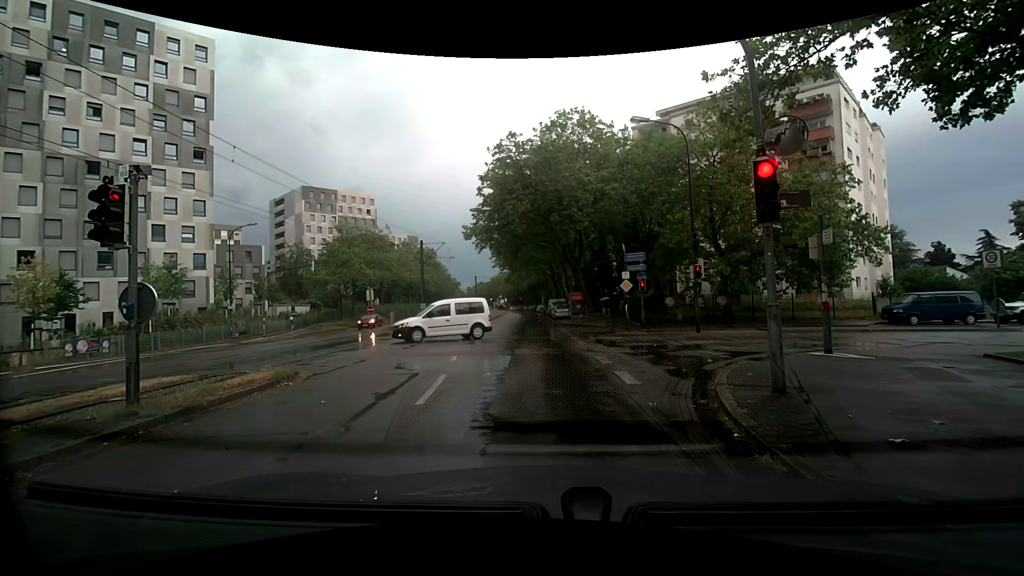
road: tertiary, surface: asphalt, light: Day
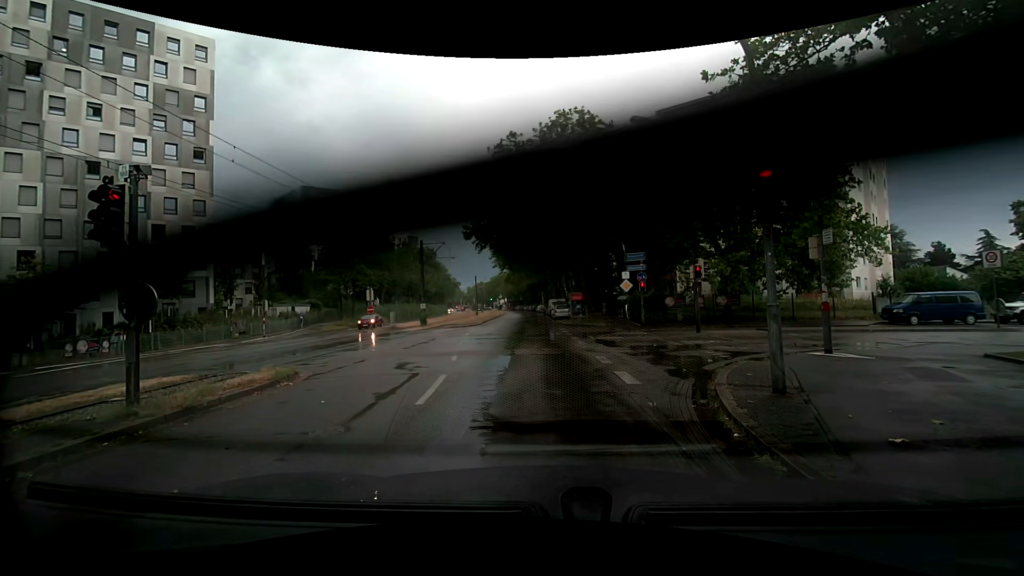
(0.0, 0.0) m; 0°
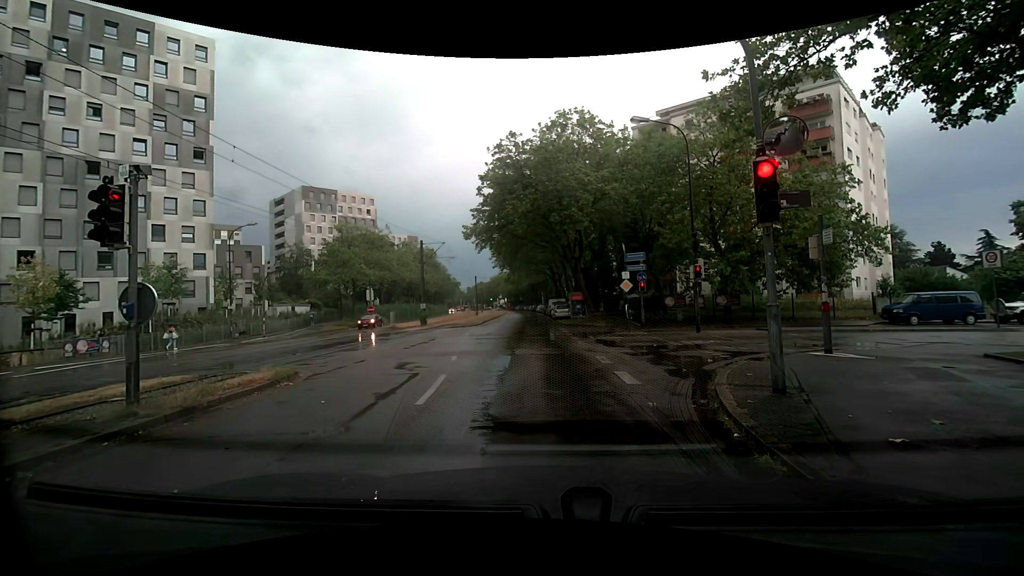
(0.0, 0.0) m; 0°
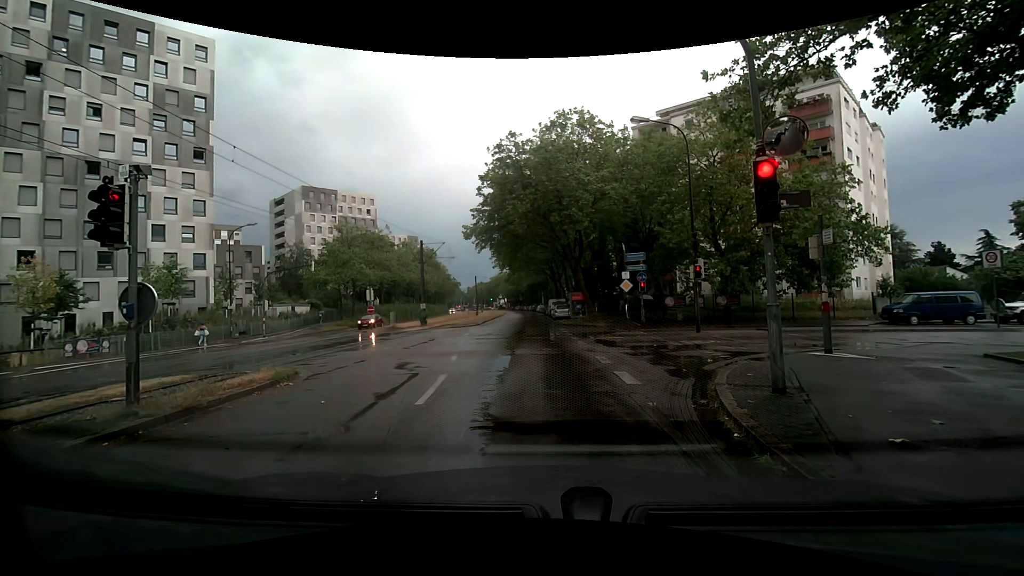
(0.0, 0.0) m; 0°
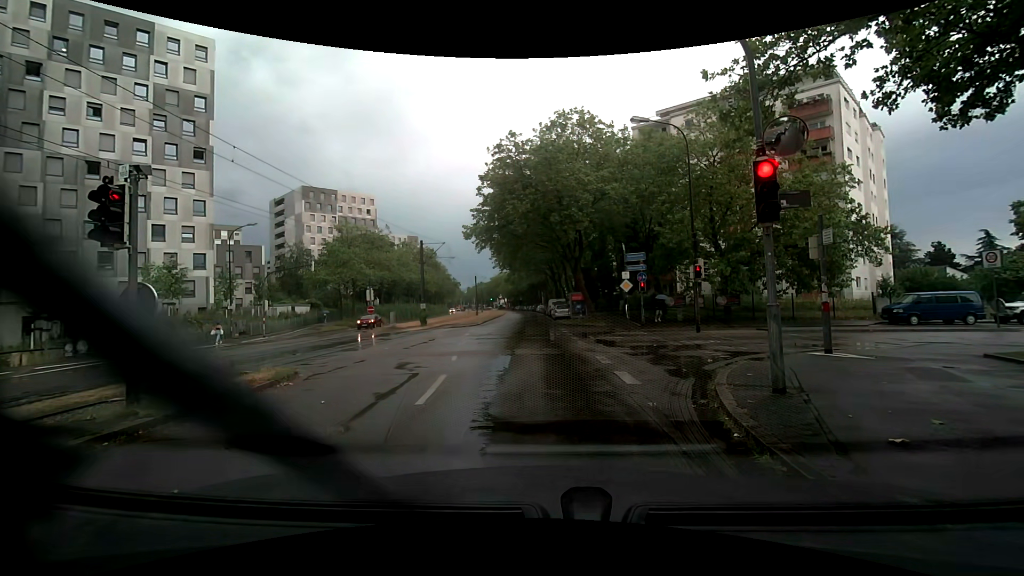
(0.0, 0.0) m; 0°
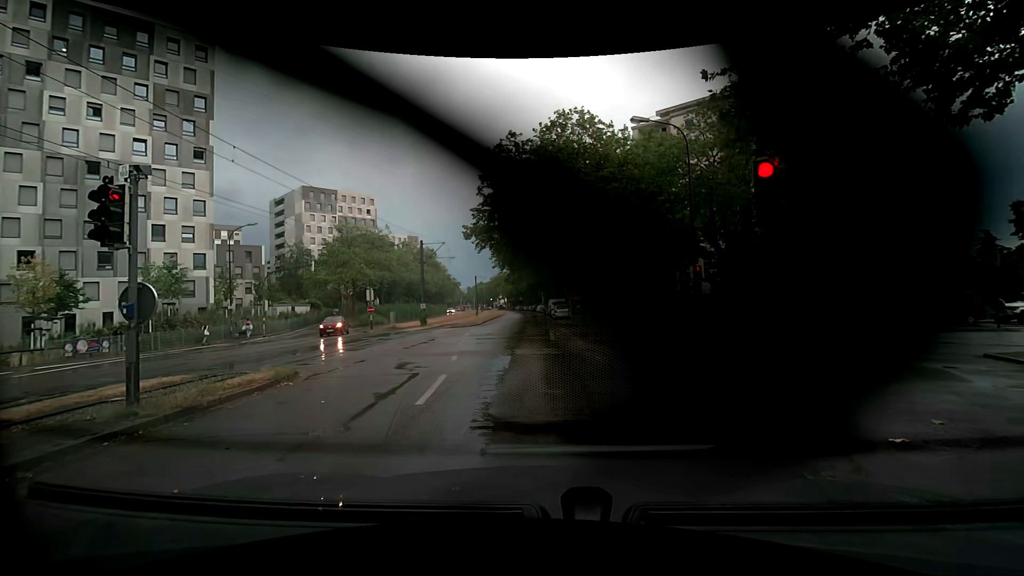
(0.0, 0.0) m; 0°
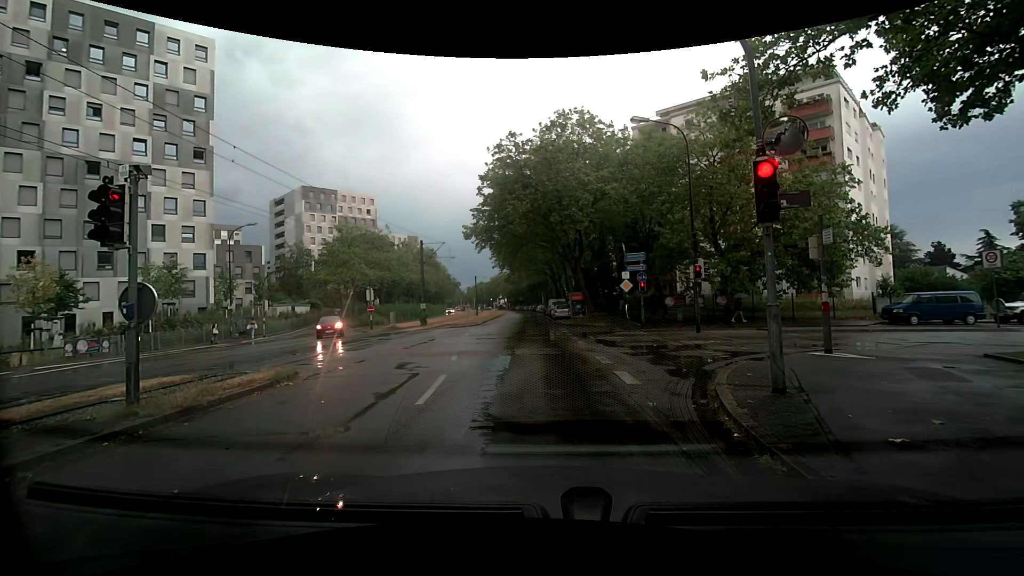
(0.0, 0.0) m; 0°
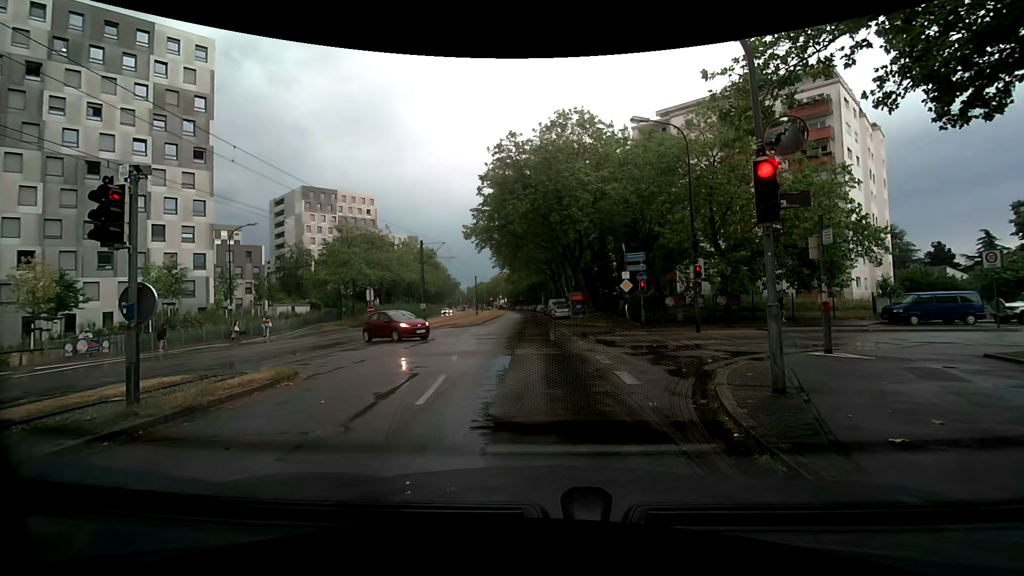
(0.0, 0.0) m; 0°
